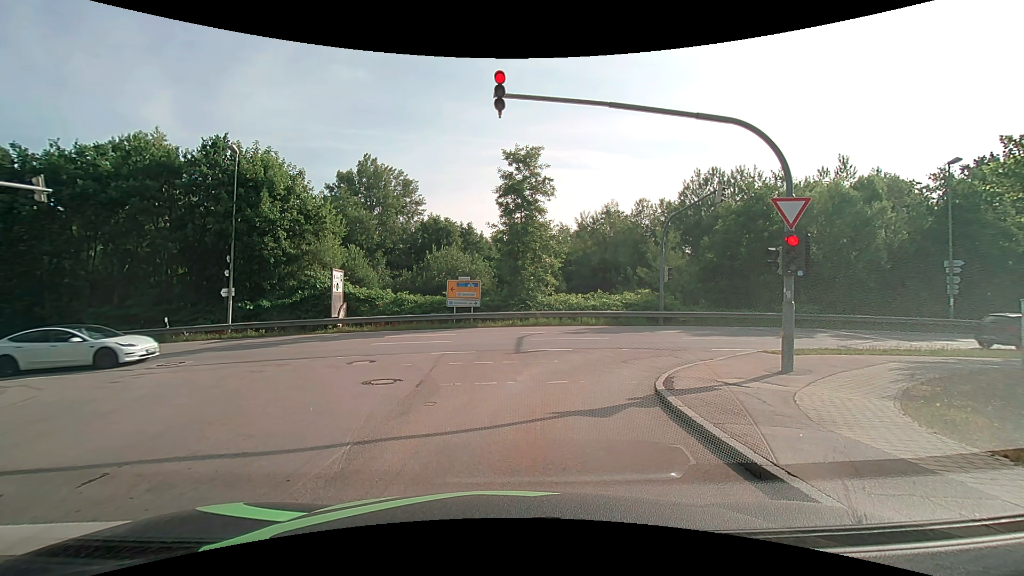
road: residential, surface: asphalt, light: Day
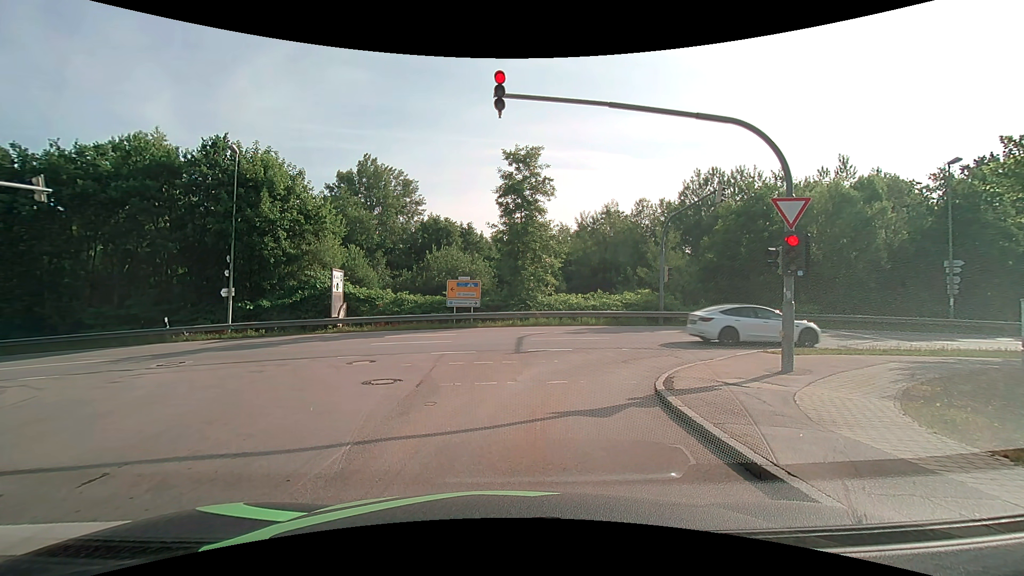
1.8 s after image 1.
(0.0, 0.0) m; 0°
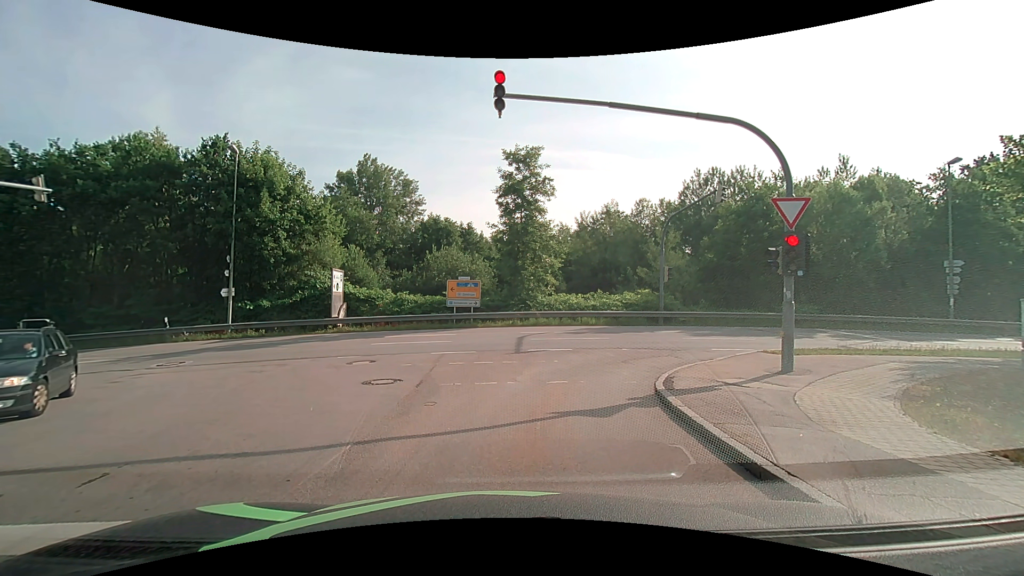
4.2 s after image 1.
(0.0, 0.0) m; 0°
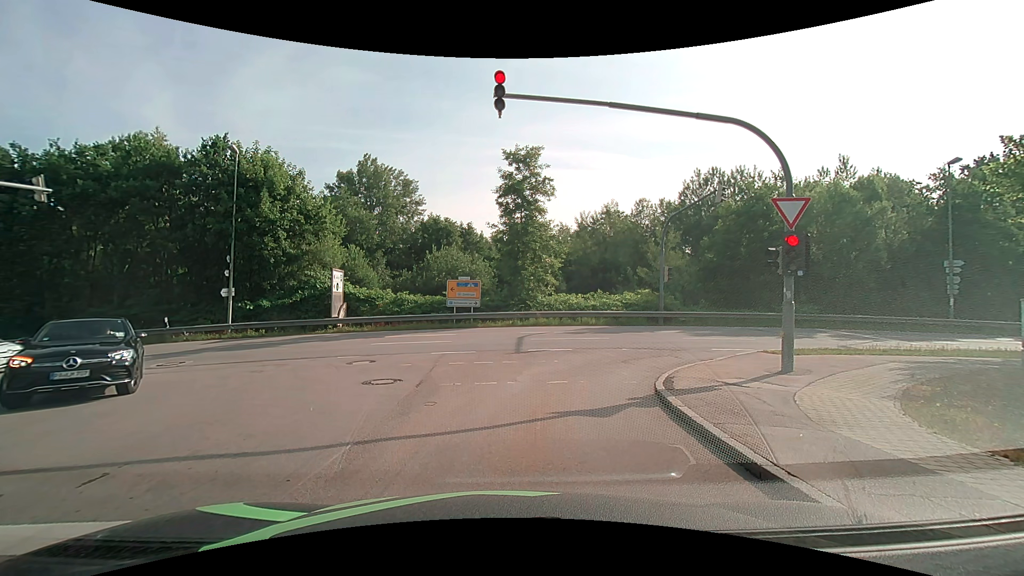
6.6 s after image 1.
(0.0, 0.0) m; 0°
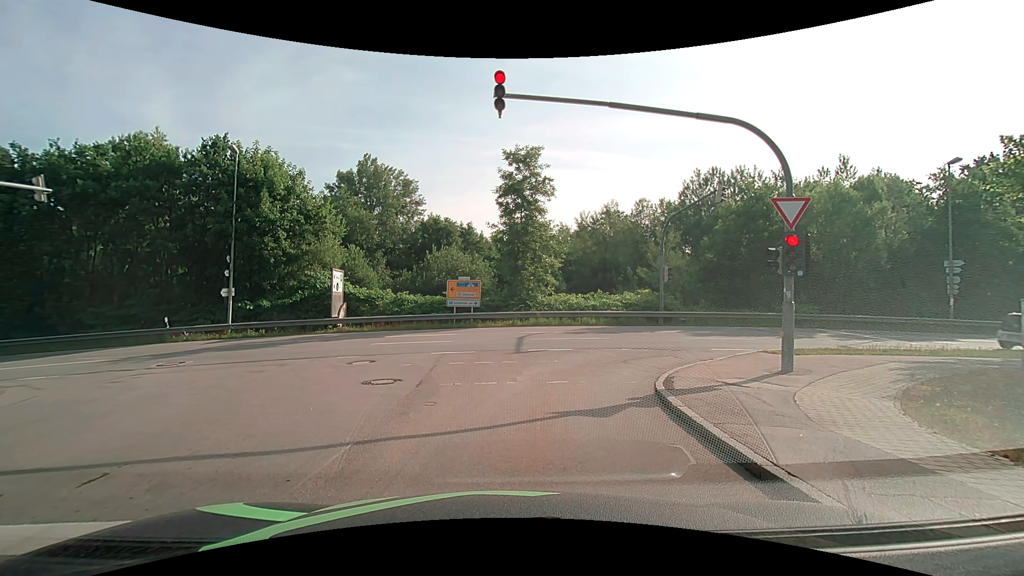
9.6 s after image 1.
(0.0, 0.0) m; 0°
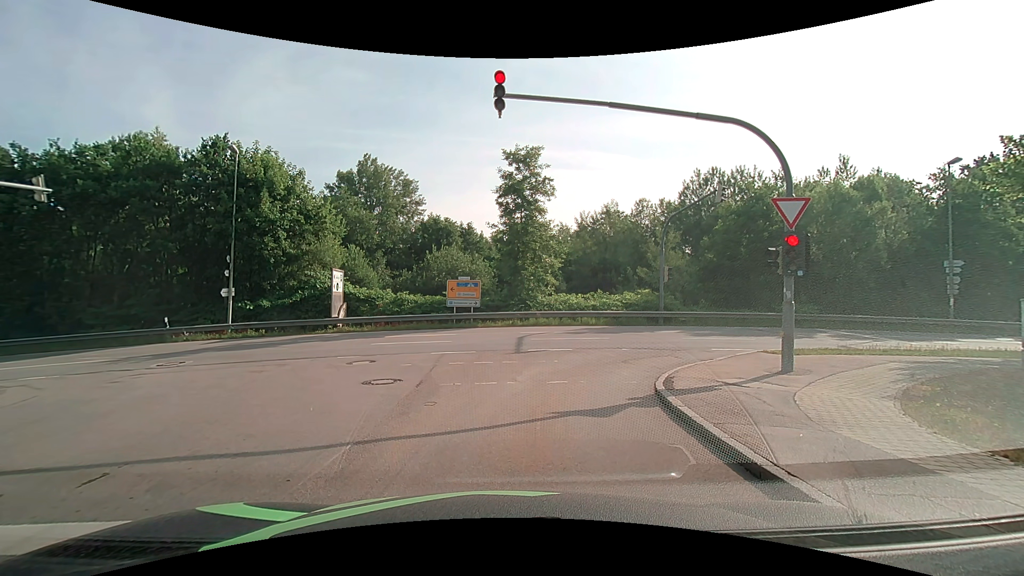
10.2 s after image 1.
(0.0, 0.0) m; 0°
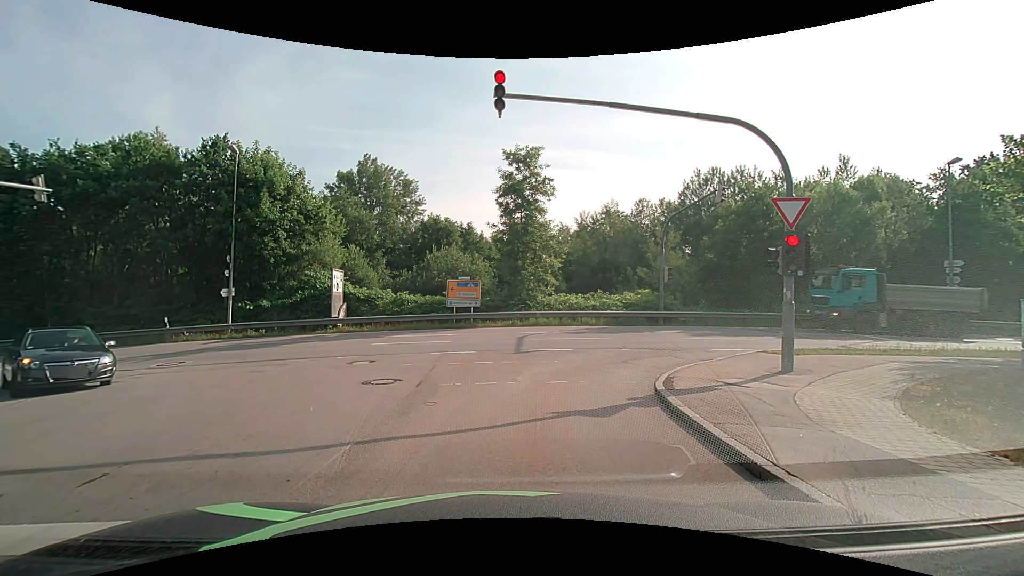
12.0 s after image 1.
(0.0, 0.0) m; 0°
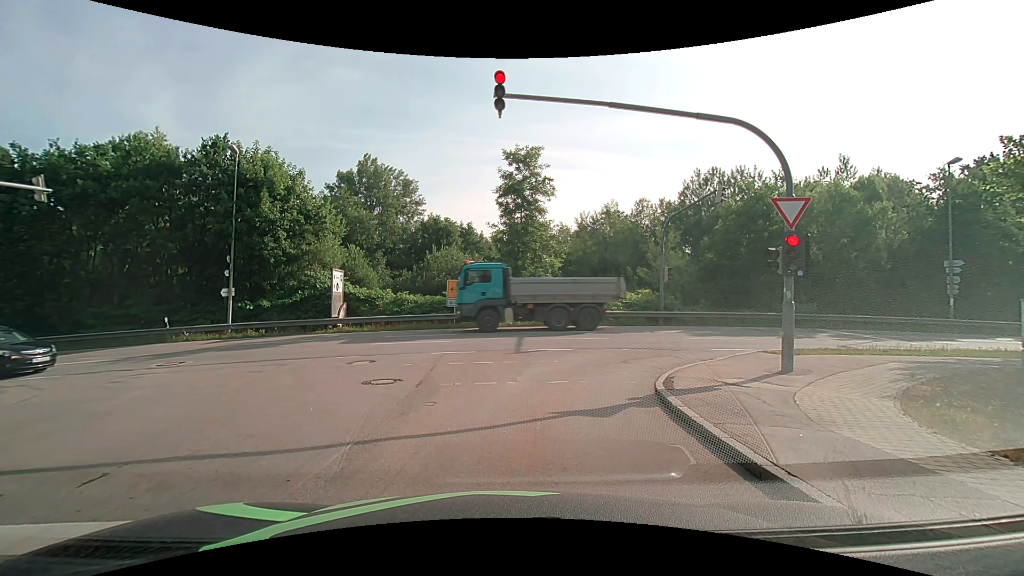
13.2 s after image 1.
(0.0, 0.0) m; 0°
(0, +10) (+5, +19) (+14, +22) (+24, +22) (+34, +23) (+44, +23) (+54, +24) (+64, +25) (+74, +26) (+84, +28) m
